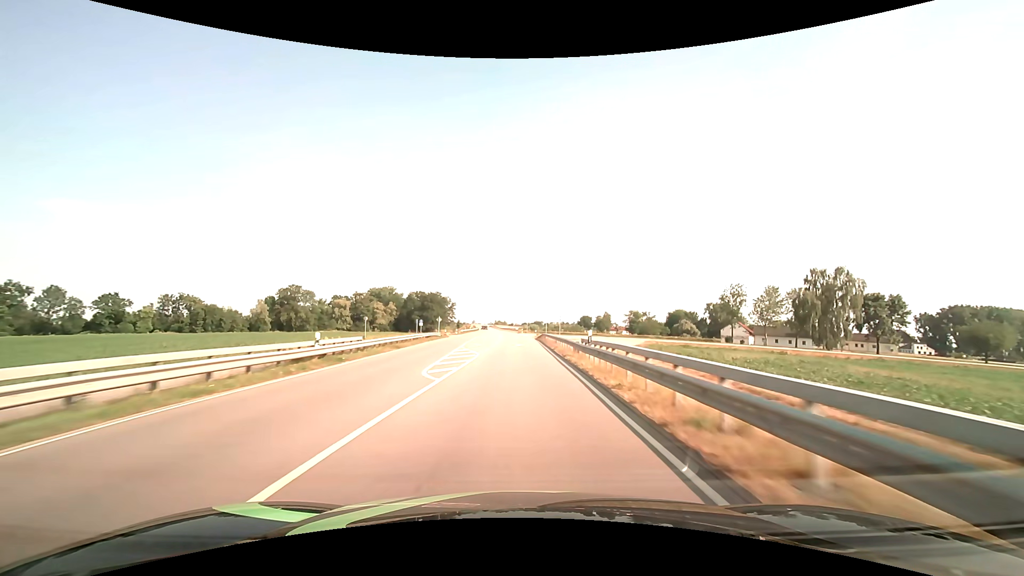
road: secondary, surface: asphalt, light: Day
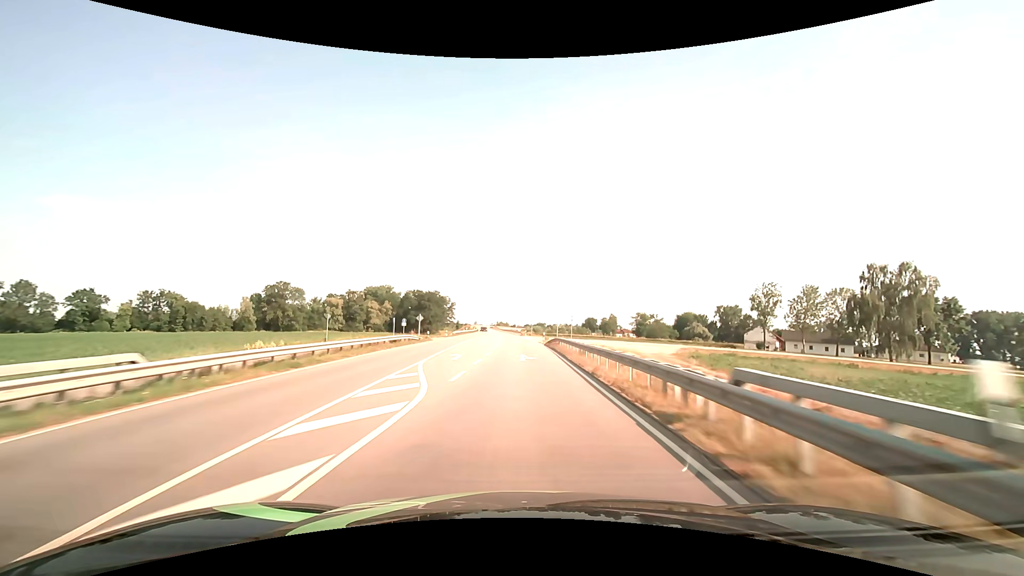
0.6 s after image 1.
(0.0, +15.8) m; 0°
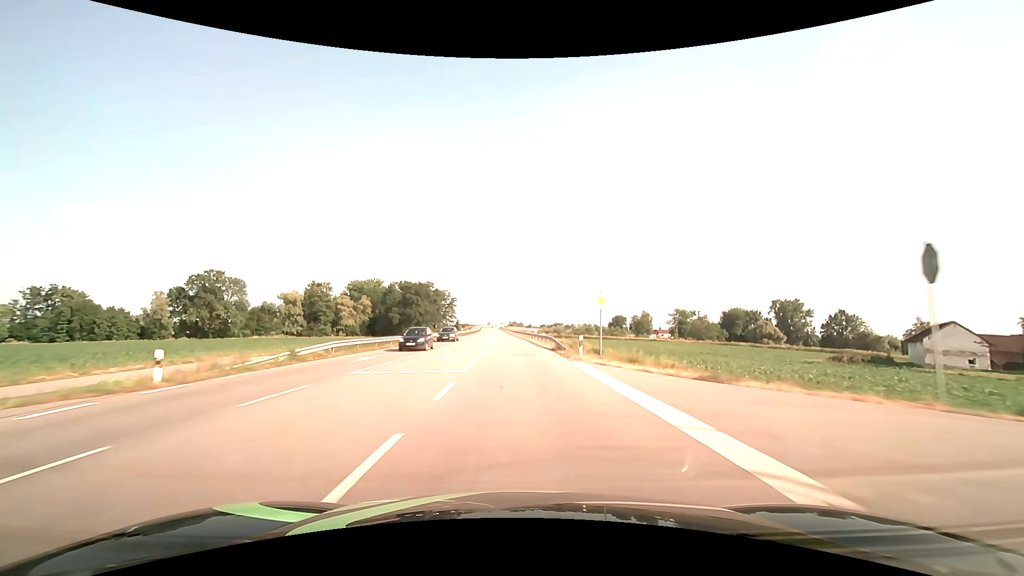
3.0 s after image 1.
(-0.6, +63.2) m; -2°
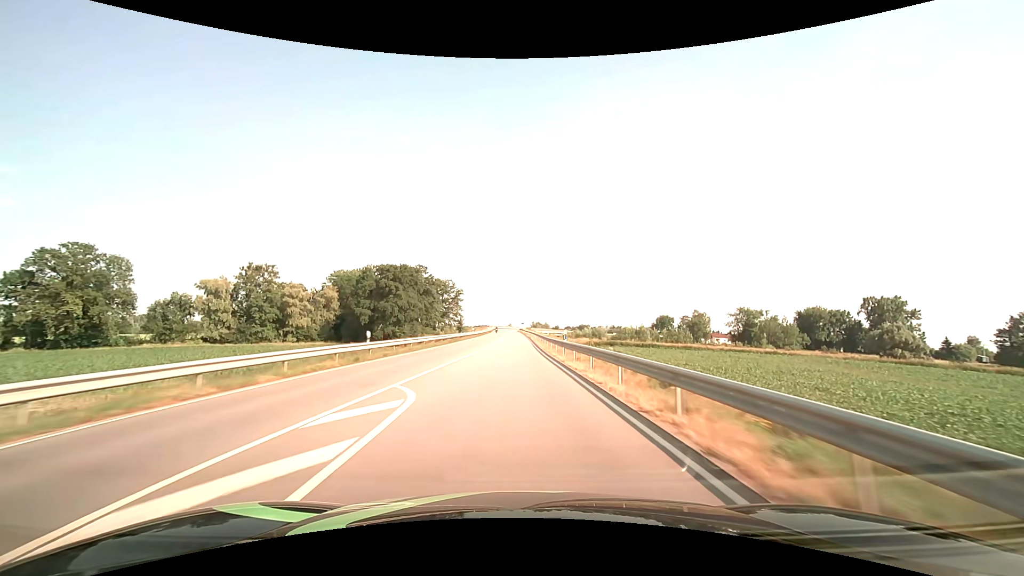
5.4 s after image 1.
(-1.4, +63.1) m; -3°
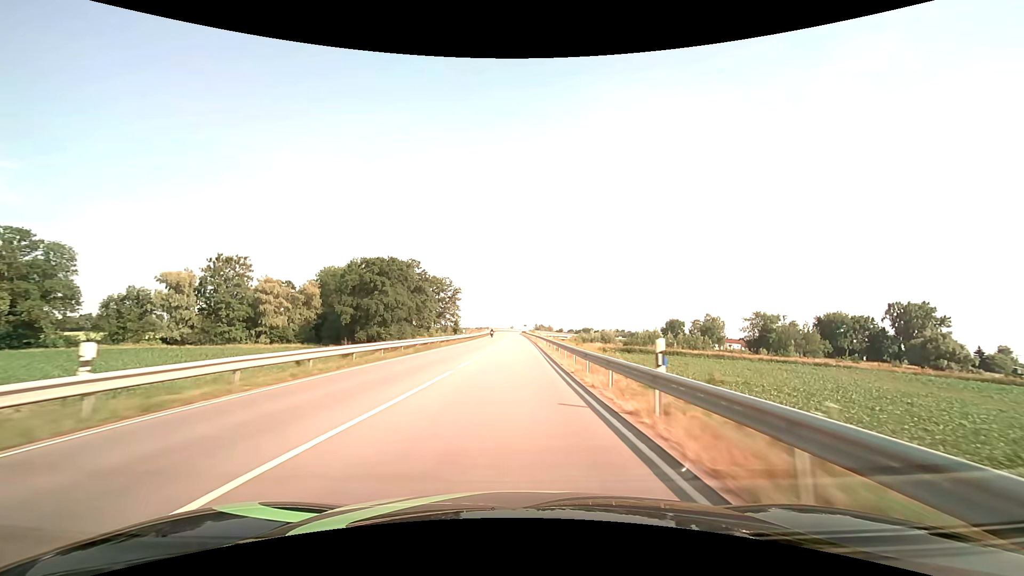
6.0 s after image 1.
(-0.1, +15.8) m; 0°
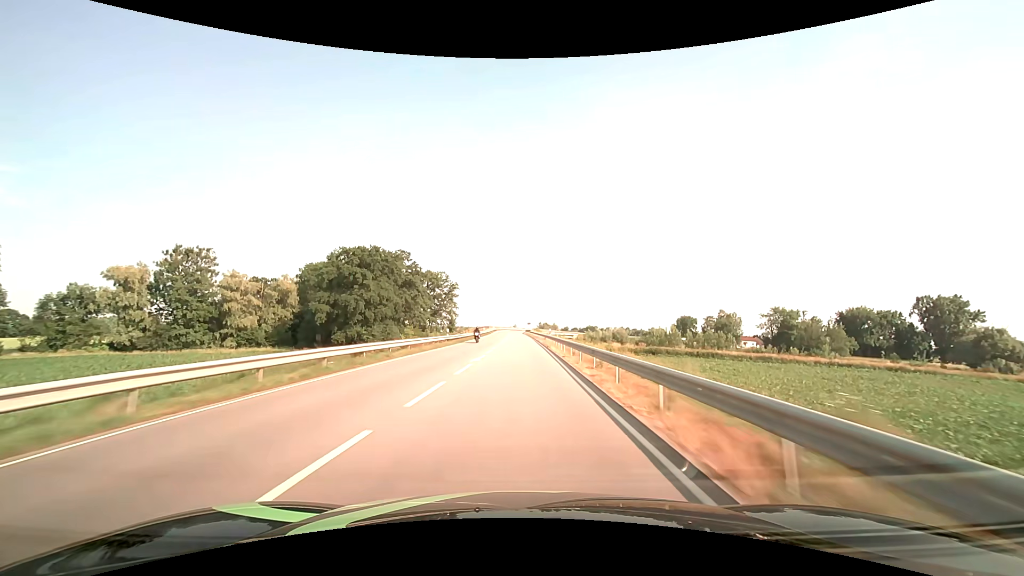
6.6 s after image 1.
(0.0, +15.8) m; 0°
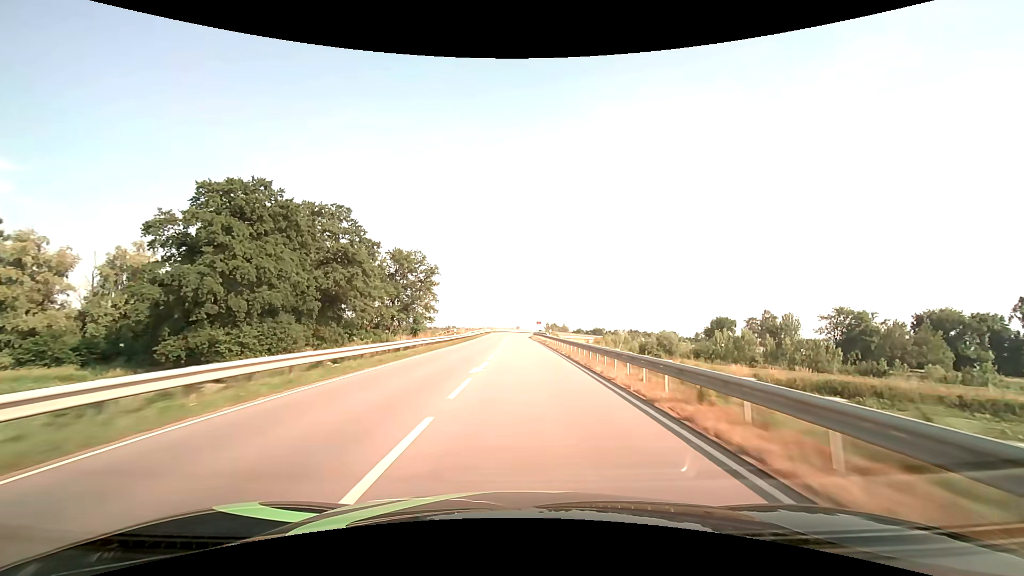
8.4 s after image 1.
(-0.3, +47.4) m; 0°
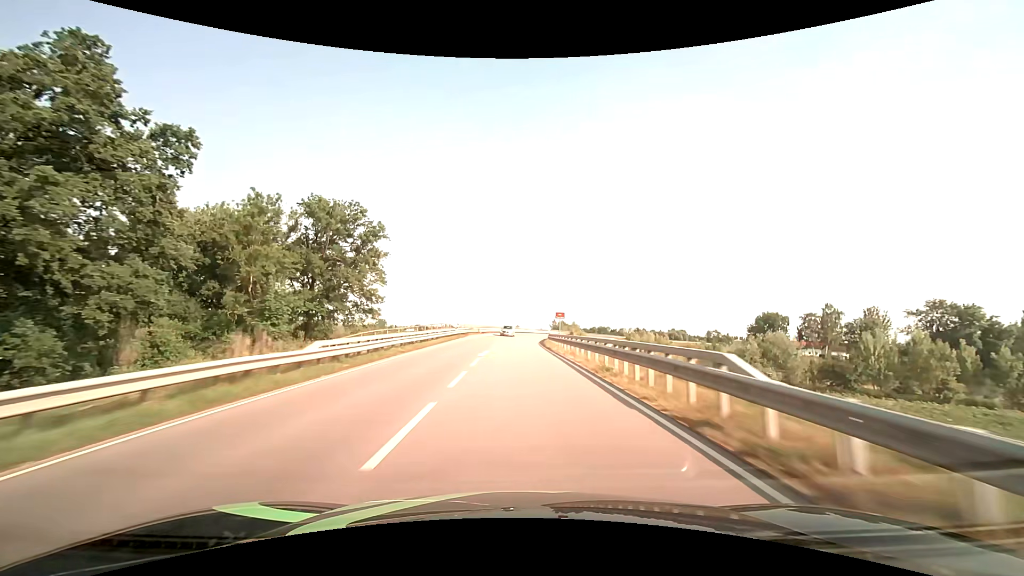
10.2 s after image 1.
(0.0, +47.1) m; 0°
(0, +10) (0, +20) (0, +30) (0, +40) (0, +50) (+1, +60) (+2, +70) (+3, +80) (+4, +90) (+6, +100) m
